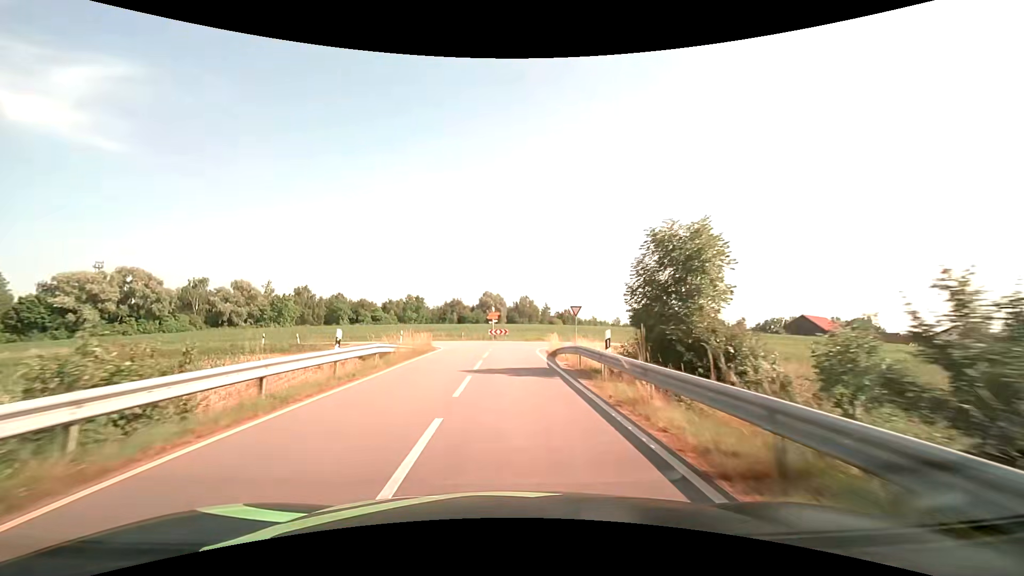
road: tertiary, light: Day
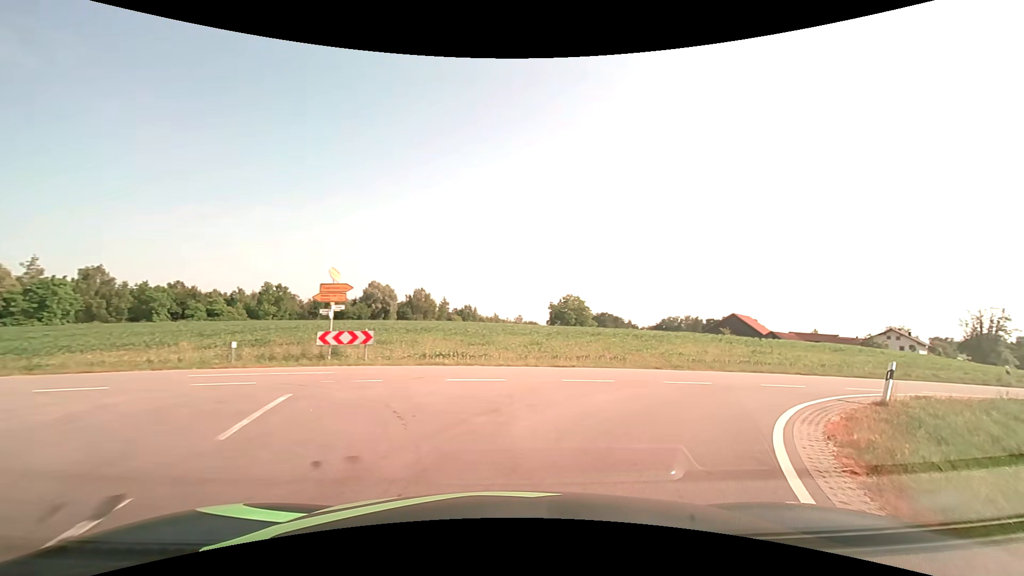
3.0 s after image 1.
(+0.5, +32.1) m; +11°
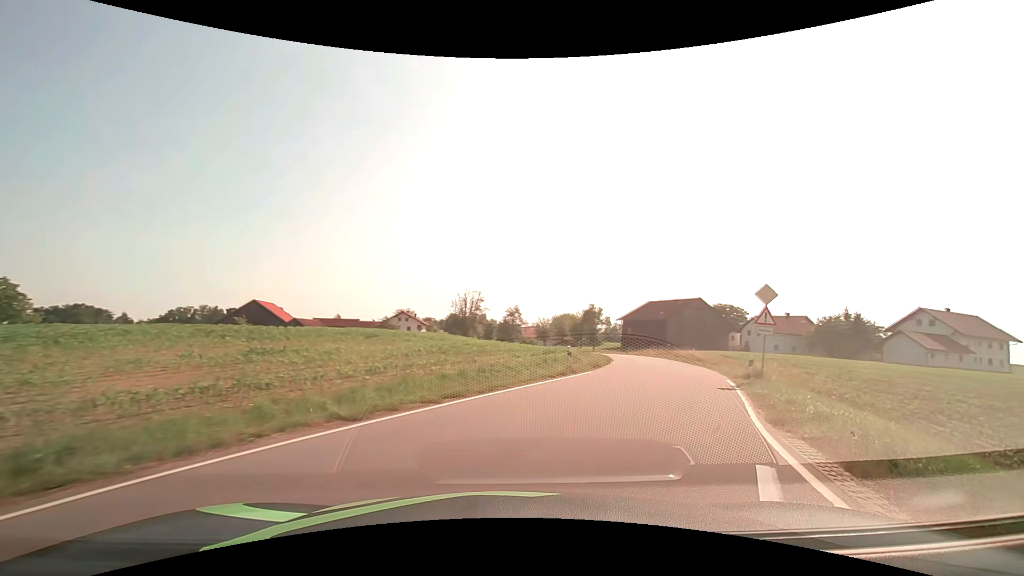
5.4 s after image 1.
(+6.9, +15.3) m; +50°
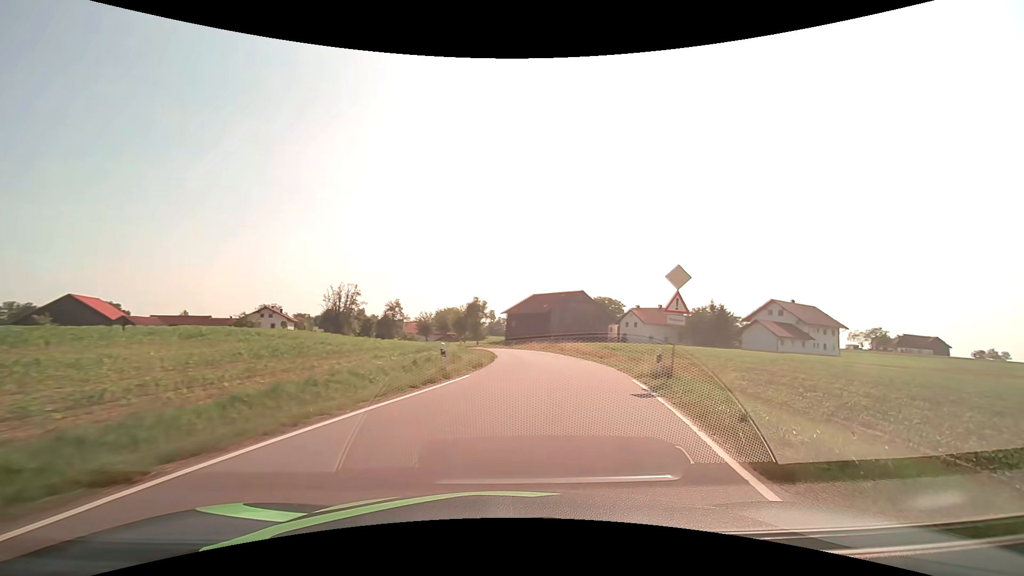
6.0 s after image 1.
(+0.6, +4.8) m; +14°
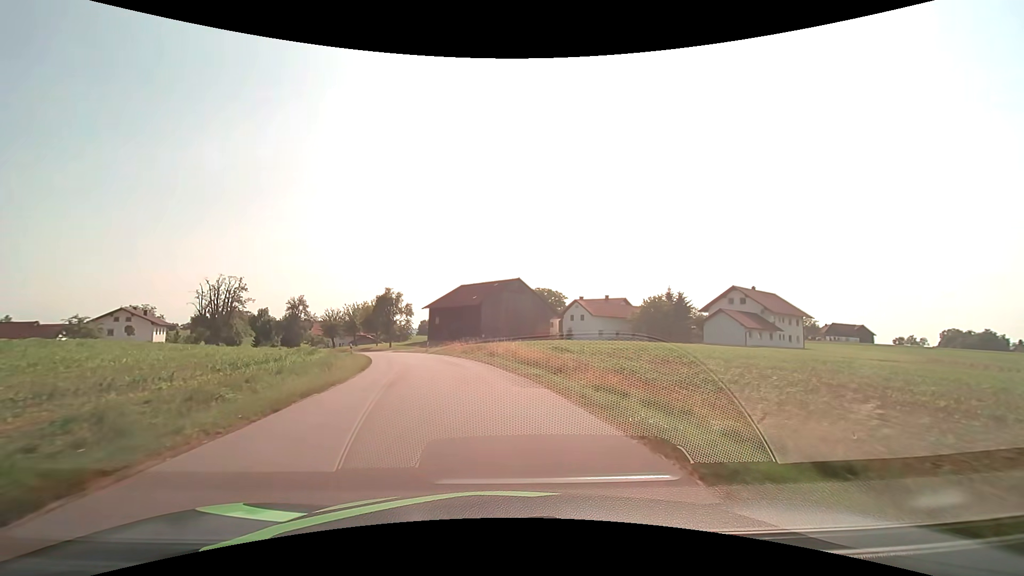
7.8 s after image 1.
(+2.3, +17.7) m; +8°
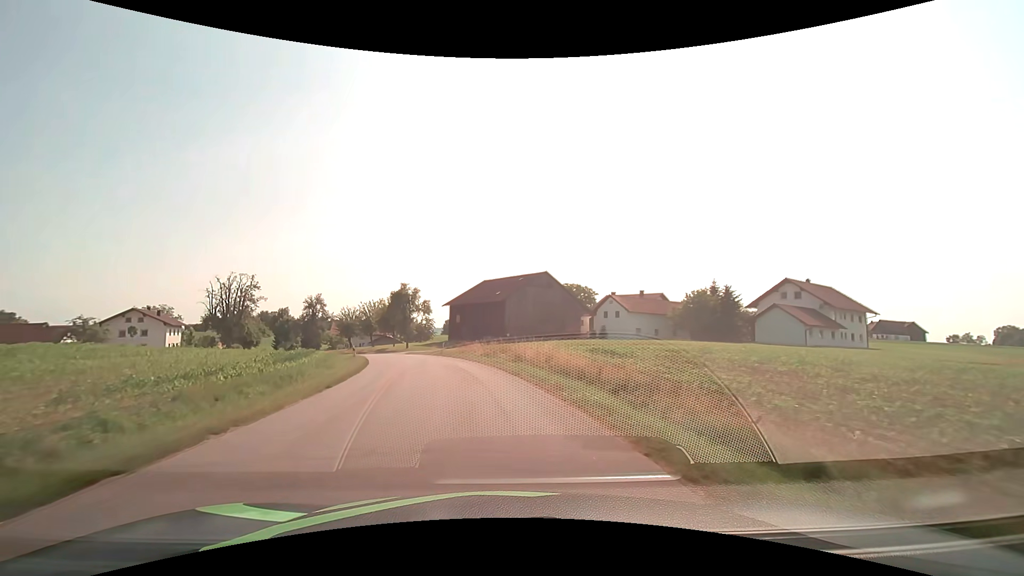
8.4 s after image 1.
(-0.2, +7.3) m; -3°
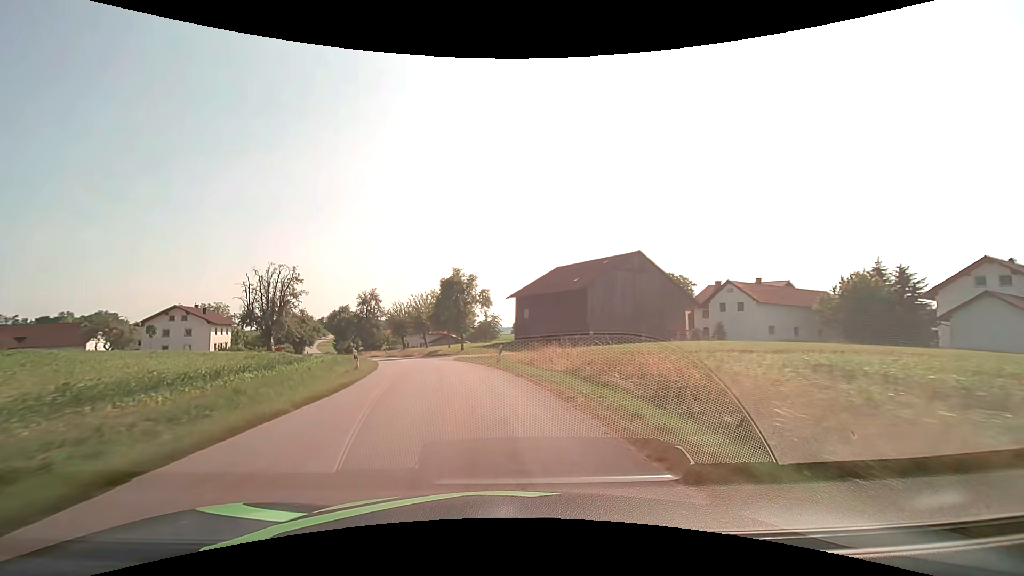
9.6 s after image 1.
(-1.2, +16.5) m; -8°
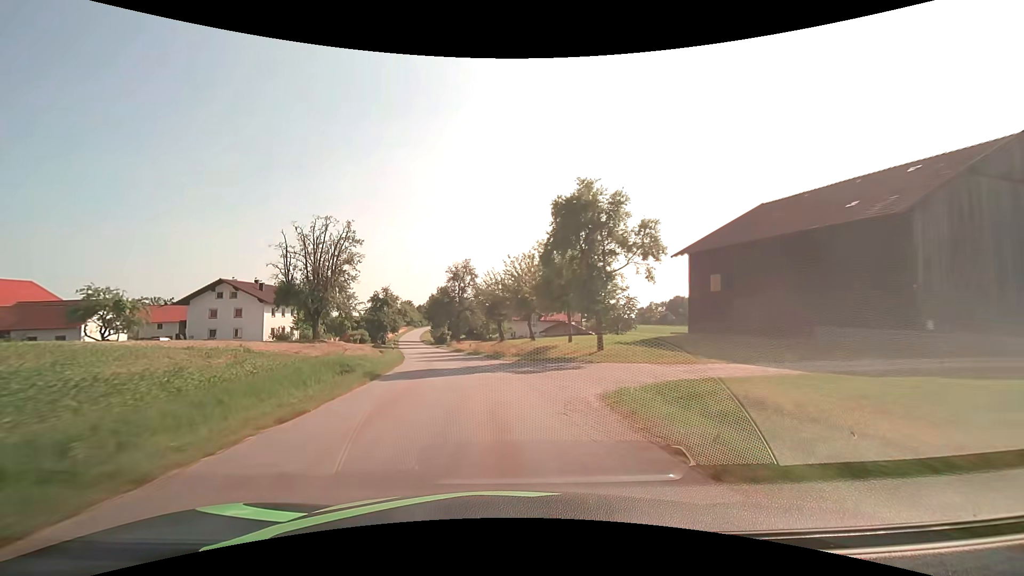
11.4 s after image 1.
(-3.5, +29.3) m; -13°
(0, +10) (-1, +20) (-3, +30) (-5, +40) (-7, +49) (-9, +59) (-11, +69) (-14, +79) (-16, +88) (-18, +98) m
